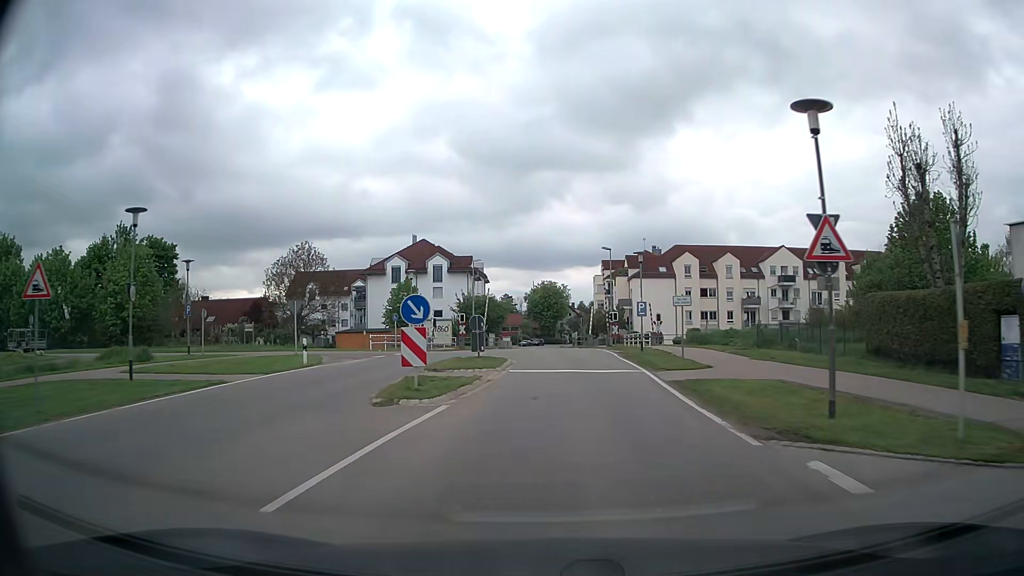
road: tertiary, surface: asphalt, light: Day
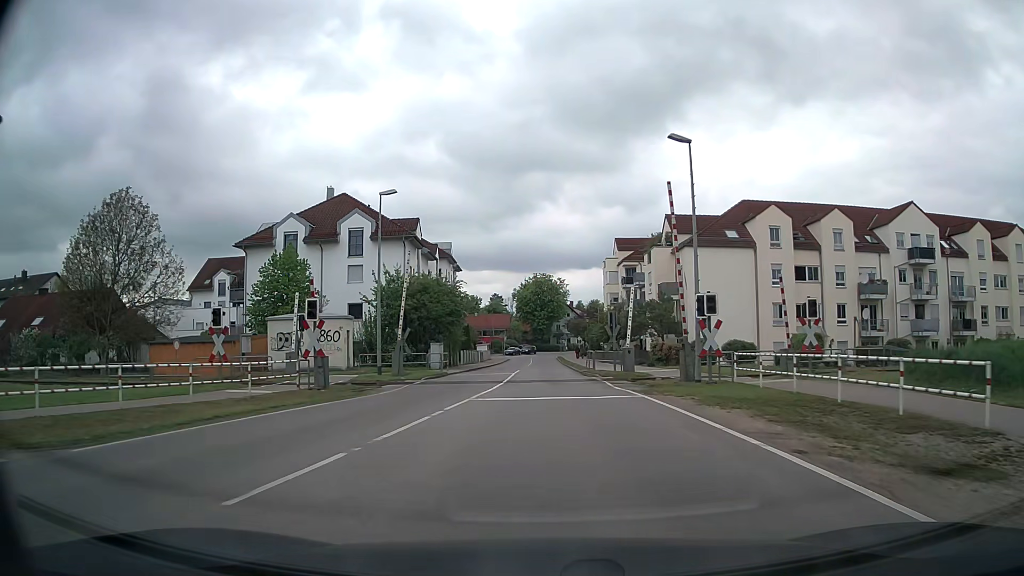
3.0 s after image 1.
(+0.5, +34.5) m; +1°
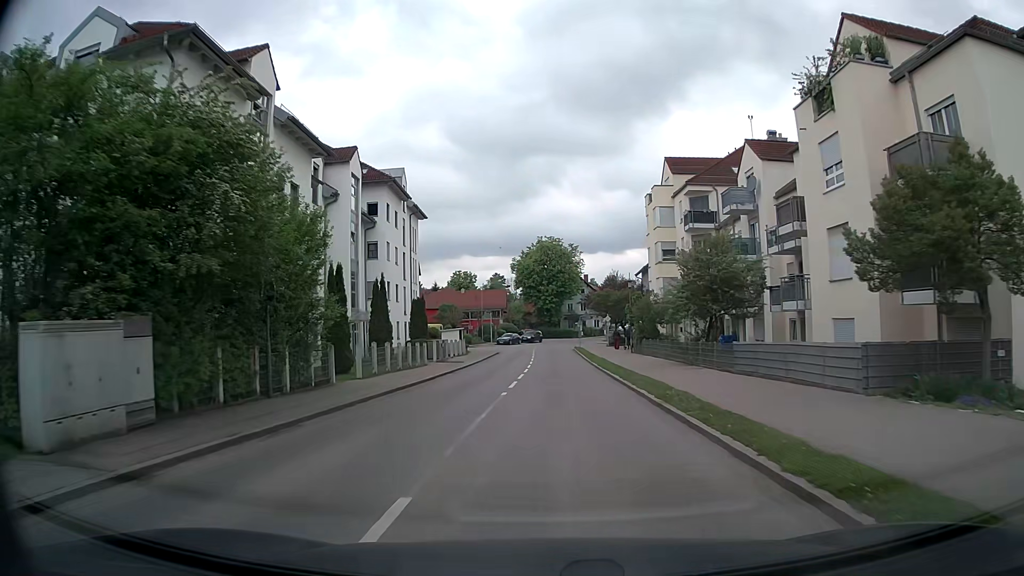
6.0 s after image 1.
(-0.4, +34.3) m; -2°
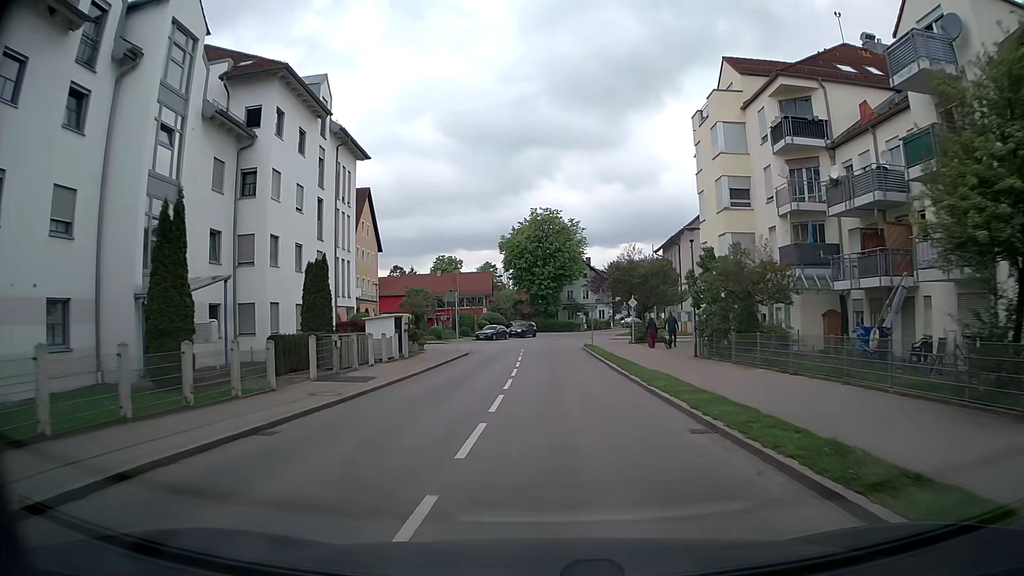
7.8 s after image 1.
(+0.3, +20.7) m; +1°
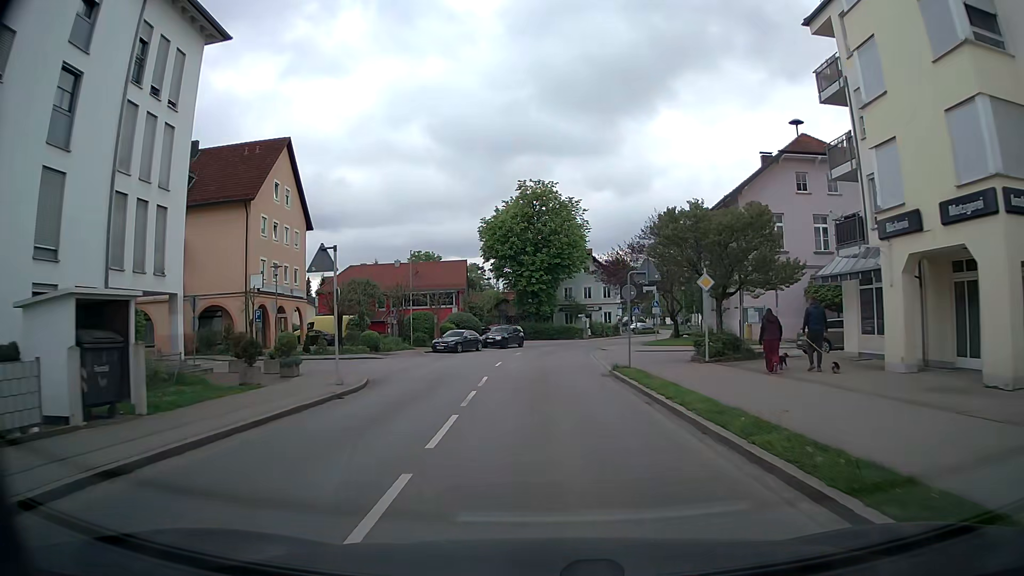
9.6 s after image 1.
(+0.2, +21.4) m; 0°
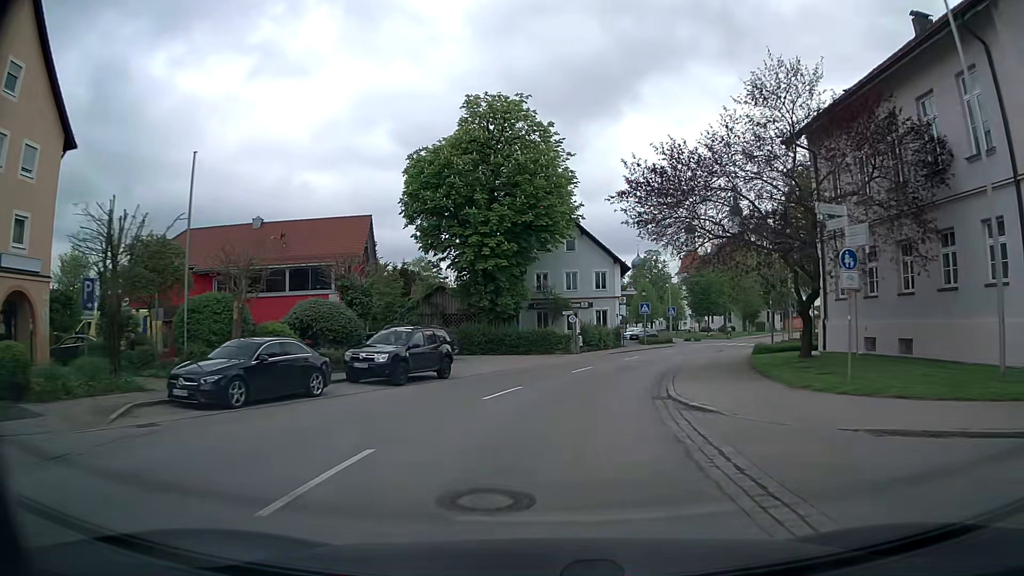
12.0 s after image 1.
(+0.5, +29.0) m; +3°
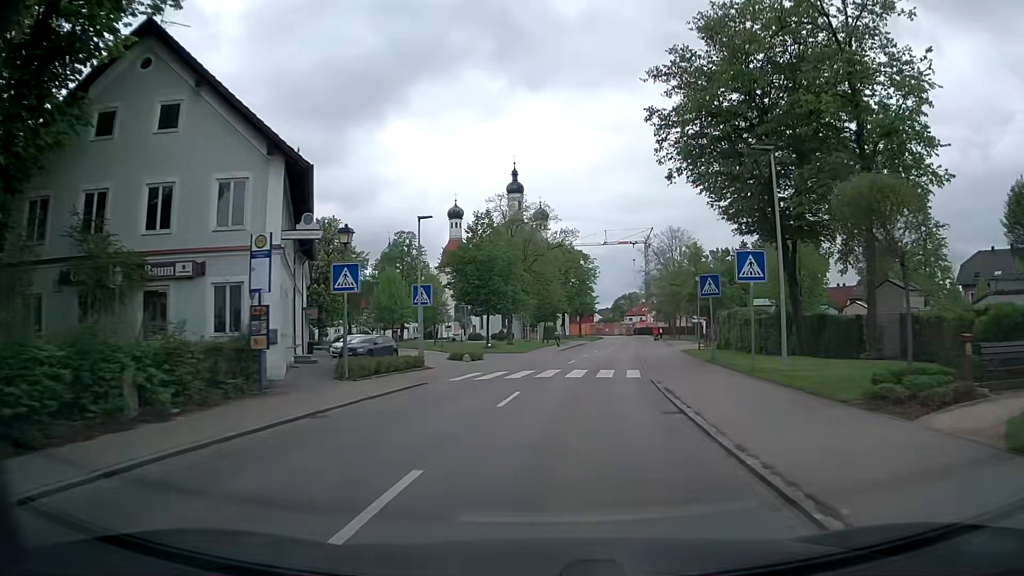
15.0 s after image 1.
(+7.1, +35.5) m; +21°
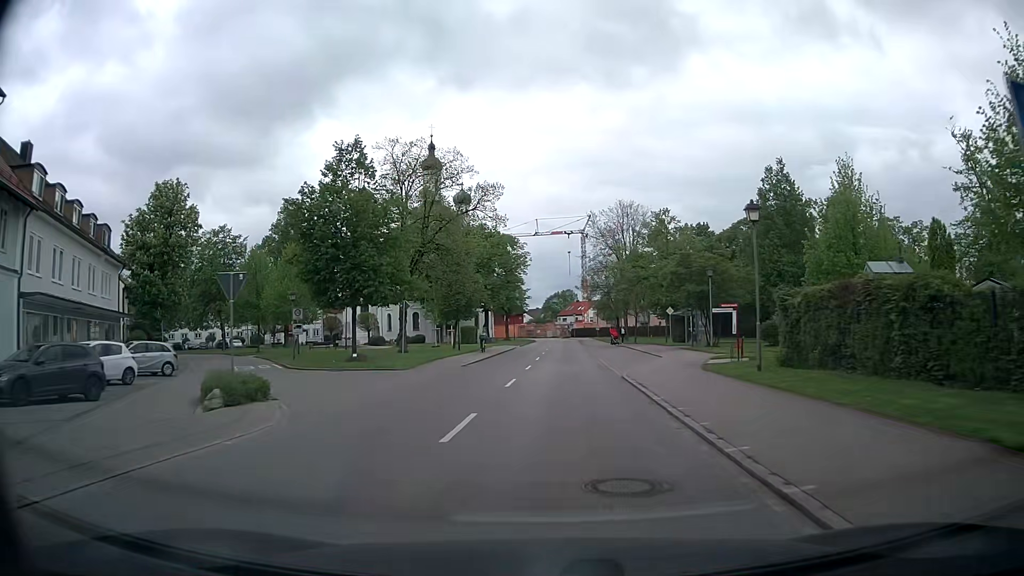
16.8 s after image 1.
(+1.3, +21.8) m; +5°
(0, +10) (+1, +20) (+1, +30) (+2, +40) (+2, +50) (+3, +60) (+3, +70) (+4, +80) (+4, +90) (+5, +100) m
